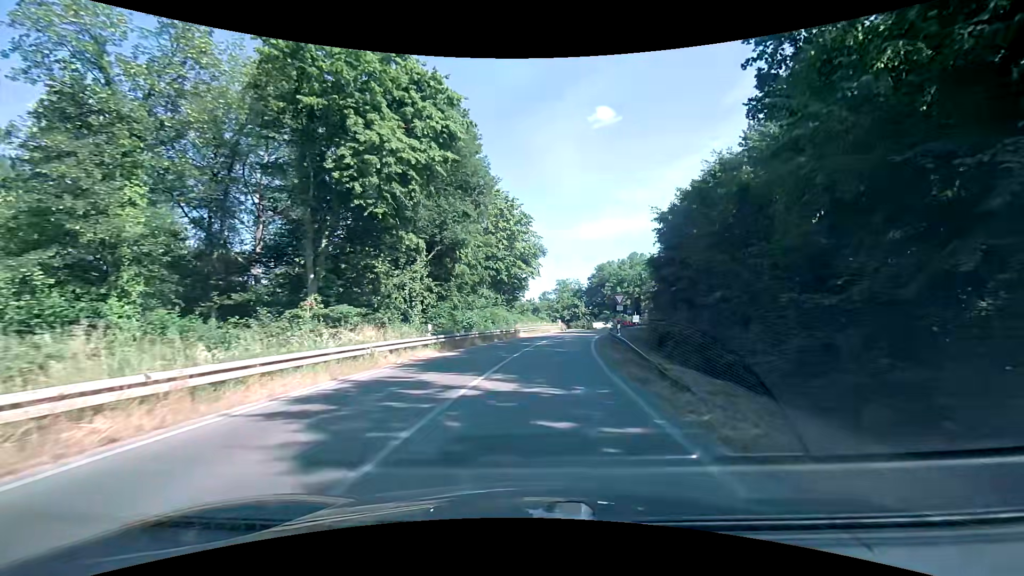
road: trunk_link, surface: asphalt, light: Day
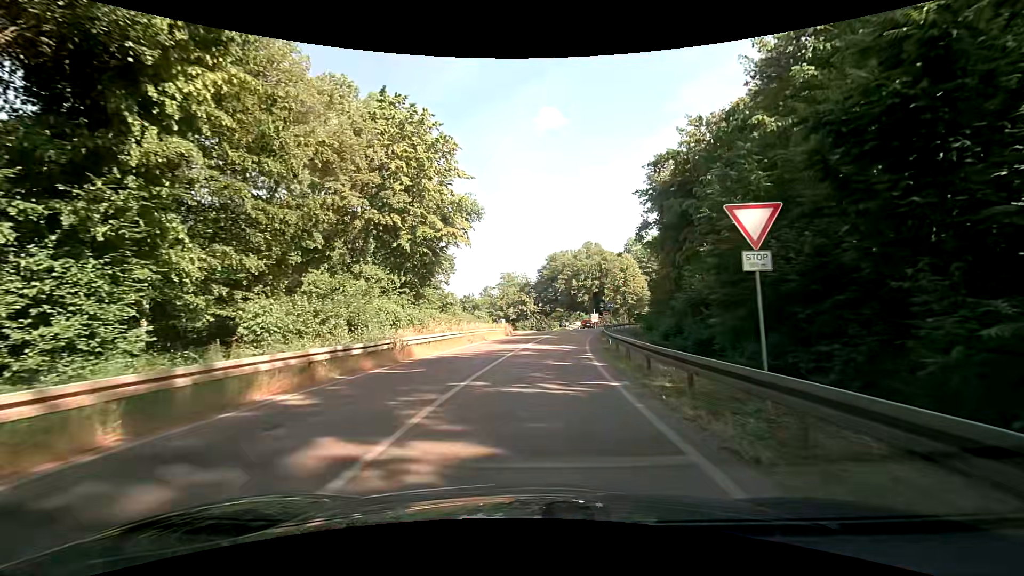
(+1.7, +26.5) m; +6°
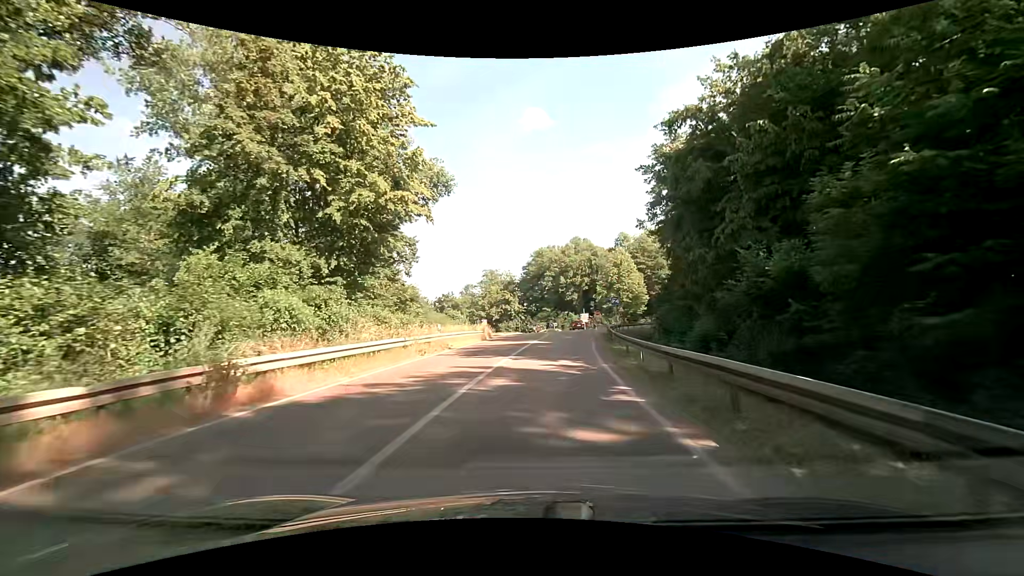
(+0.3, +10.0) m; +3°
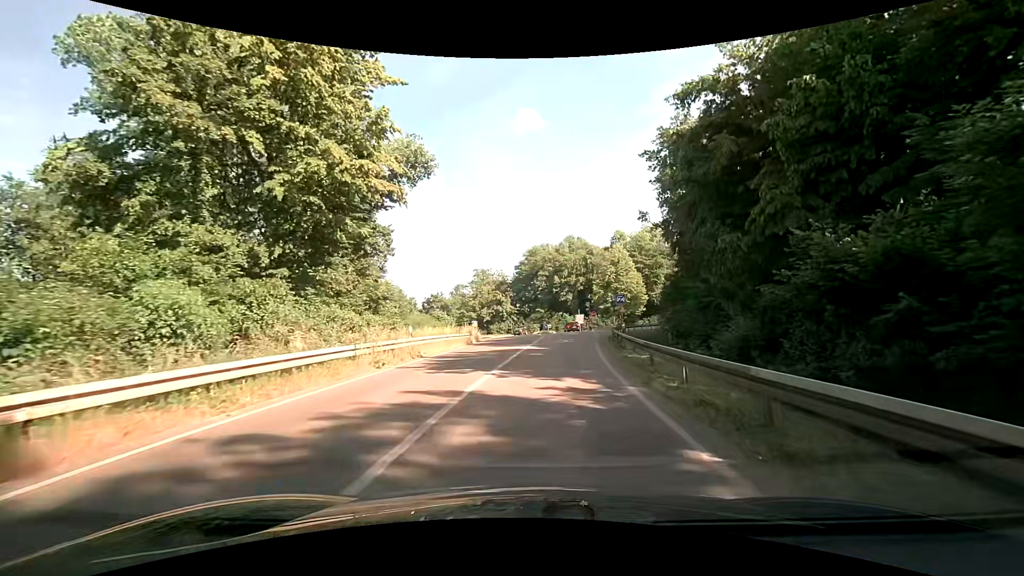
(0.0, +4.9) m; 0°
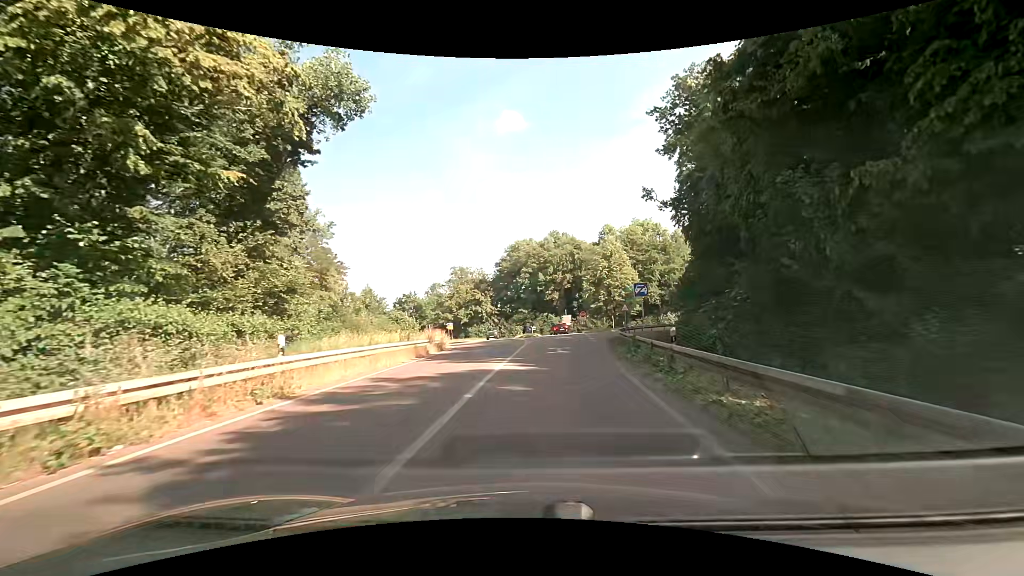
(+0.3, +10.1) m; +2°
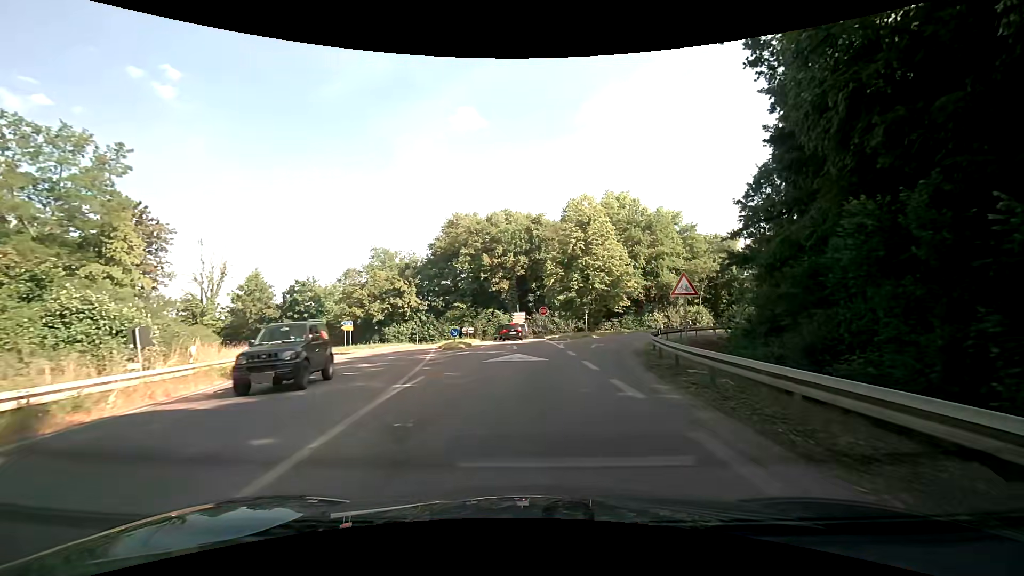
(+1.5, +26.0) m; +5°
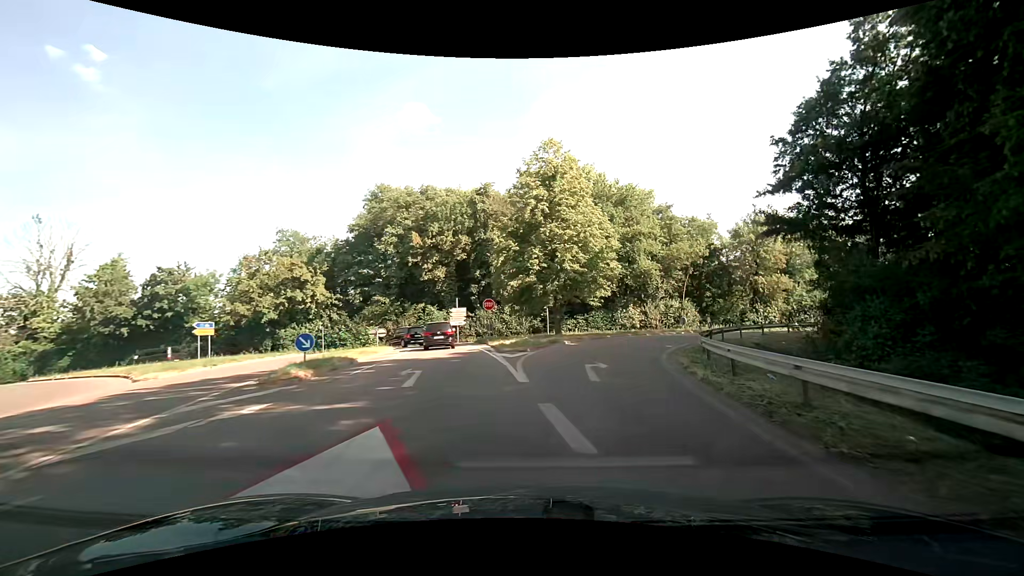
(+1.0, +15.7) m; +7°
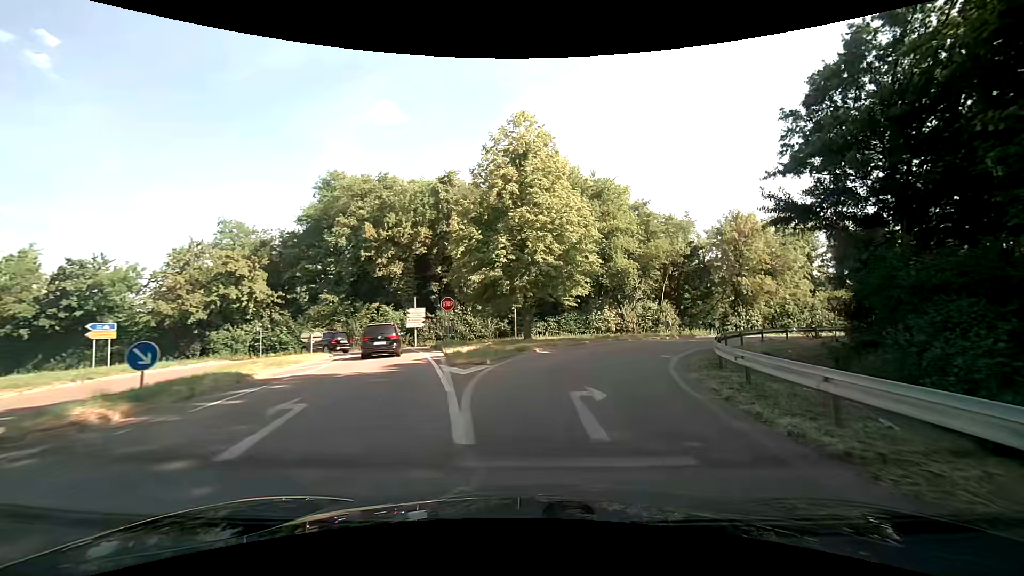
(+0.1, +5.2) m; +3°
